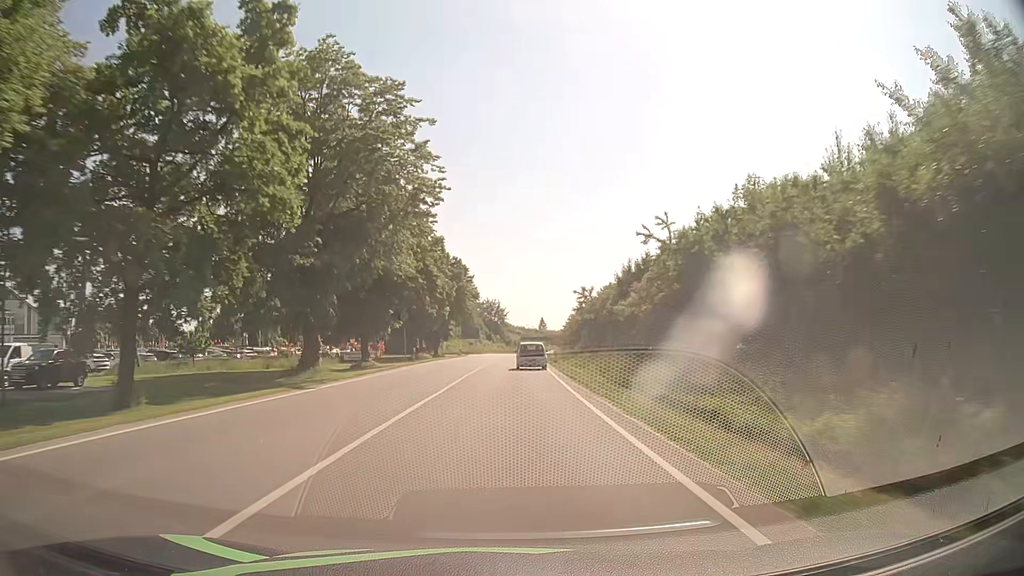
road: primary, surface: asphalt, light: Day
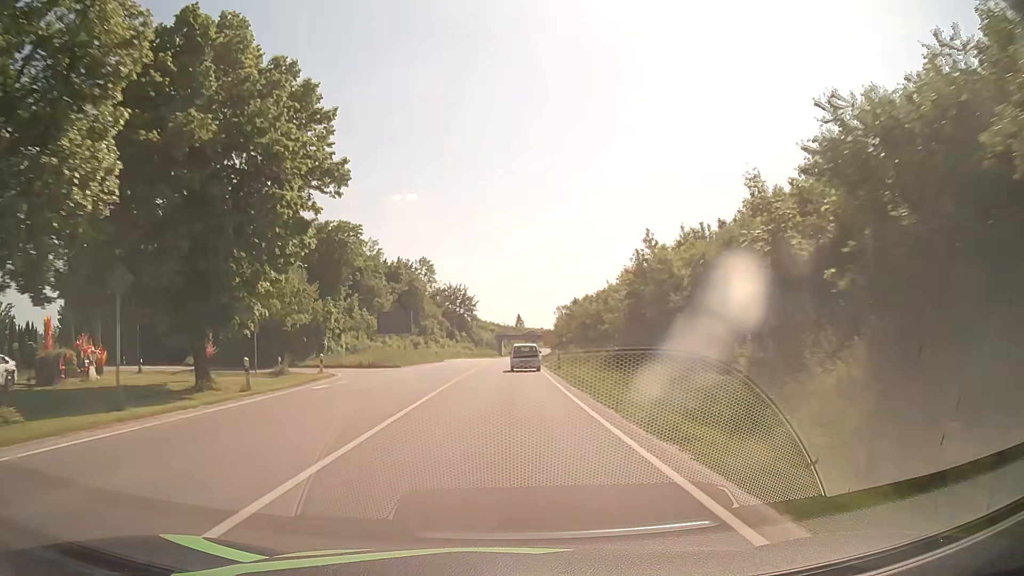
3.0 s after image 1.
(+1.2, +60.3) m; +2°
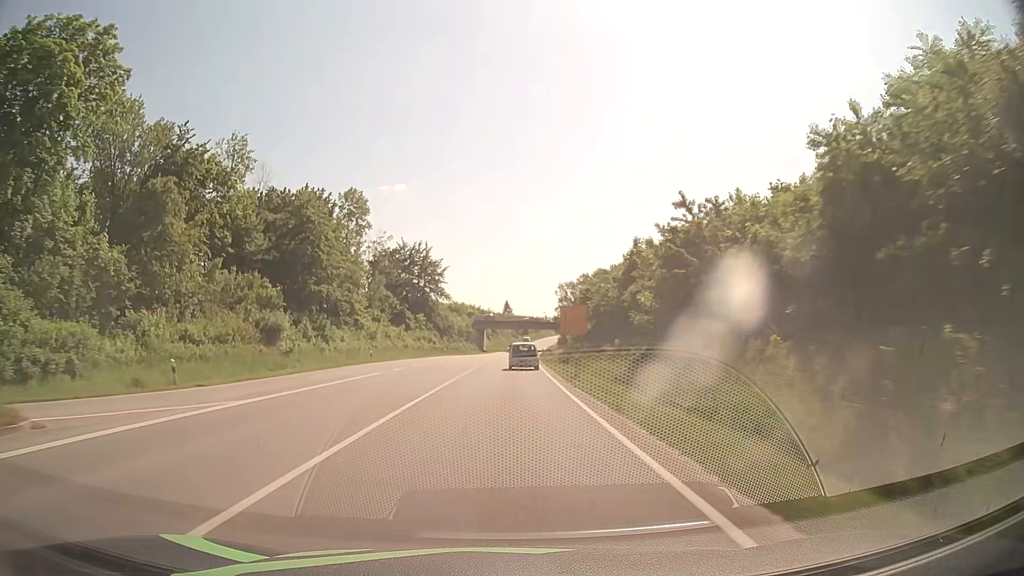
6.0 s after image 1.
(+0.7, +60.2) m; +1°
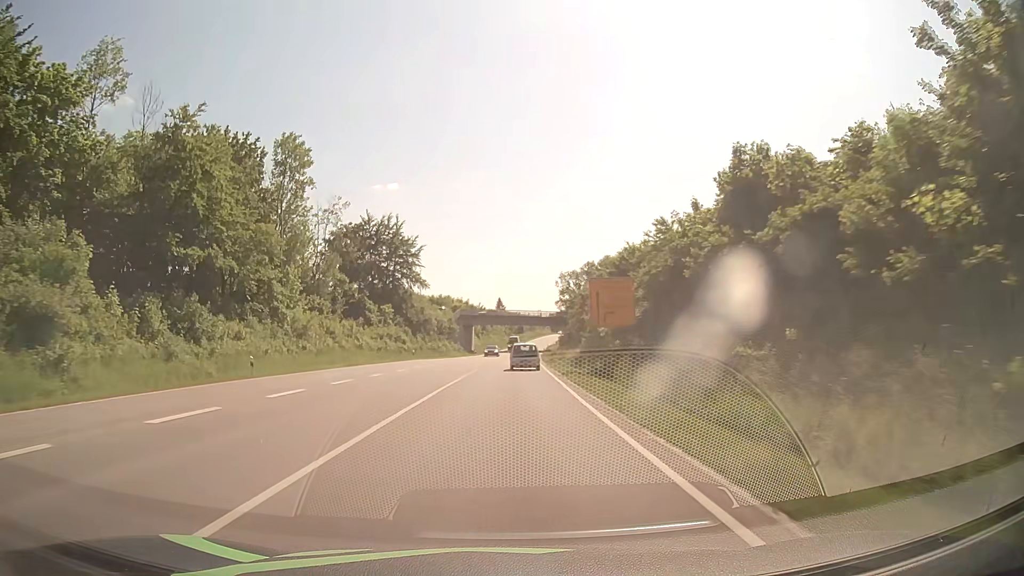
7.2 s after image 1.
(+0.1, +24.2) m; +1°
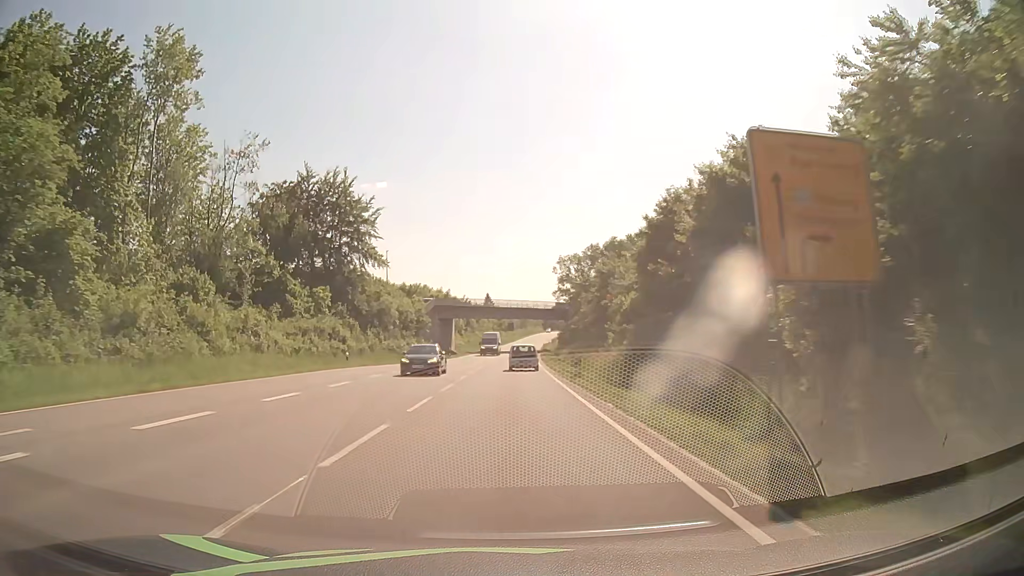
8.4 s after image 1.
(+0.2, +24.4) m; +1°
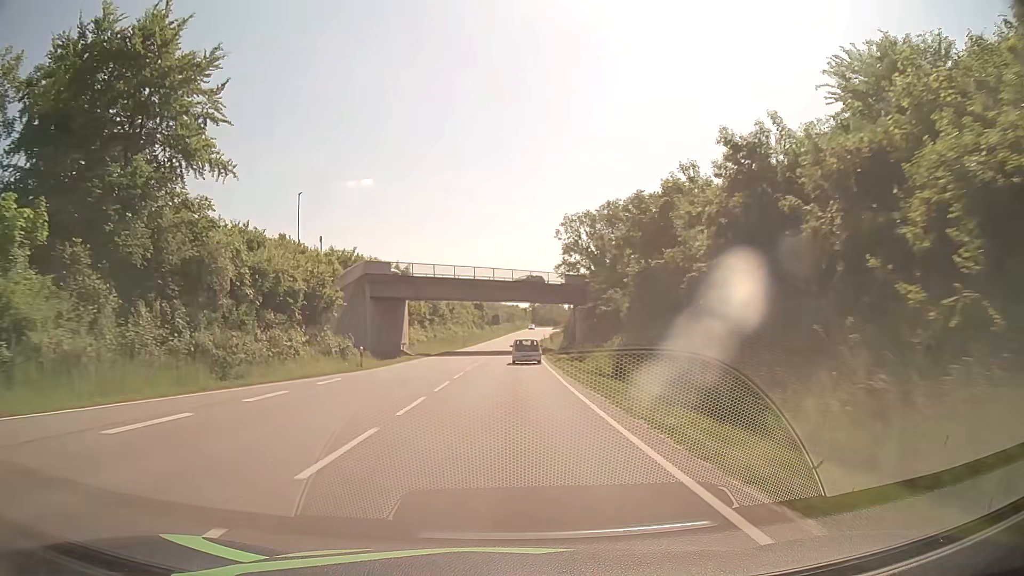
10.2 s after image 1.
(+0.4, +36.9) m; +1°
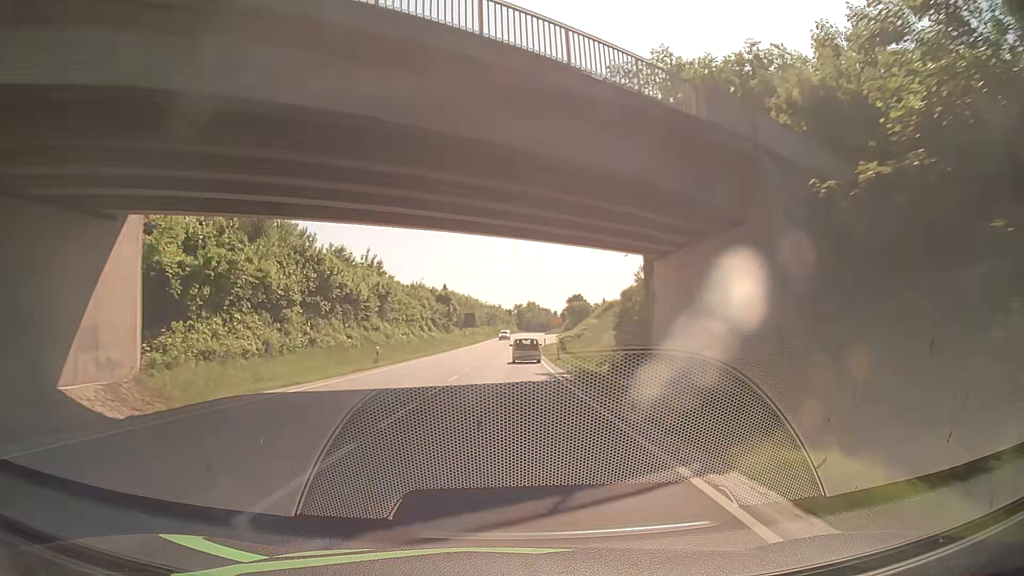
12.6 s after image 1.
(+0.7, +49.6) m; +2°
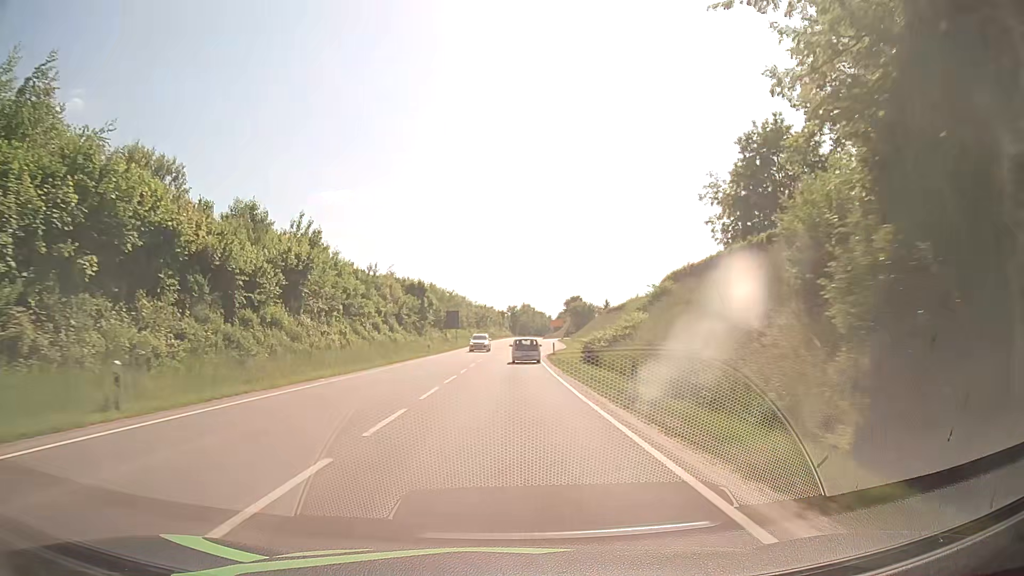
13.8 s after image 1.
(0.0, +24.8) m; -1°
(0, +10) (0, +20) (+1, +30) (+1, +40) (+2, +50) (+2, +60) (+3, +70) (+4, +80) (+4, +90) (+5, +100) m
